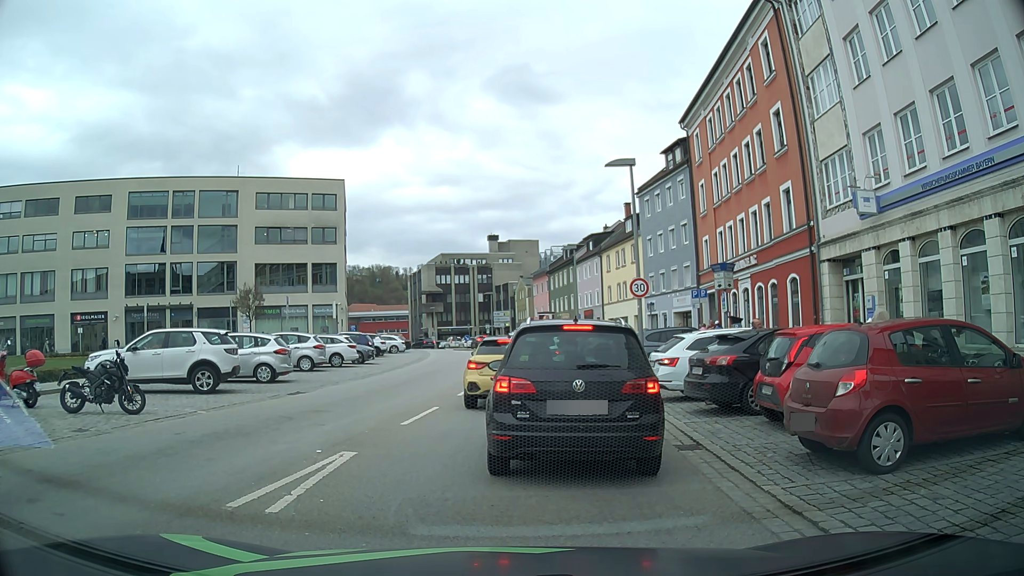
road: tertiary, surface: asphalt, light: Day
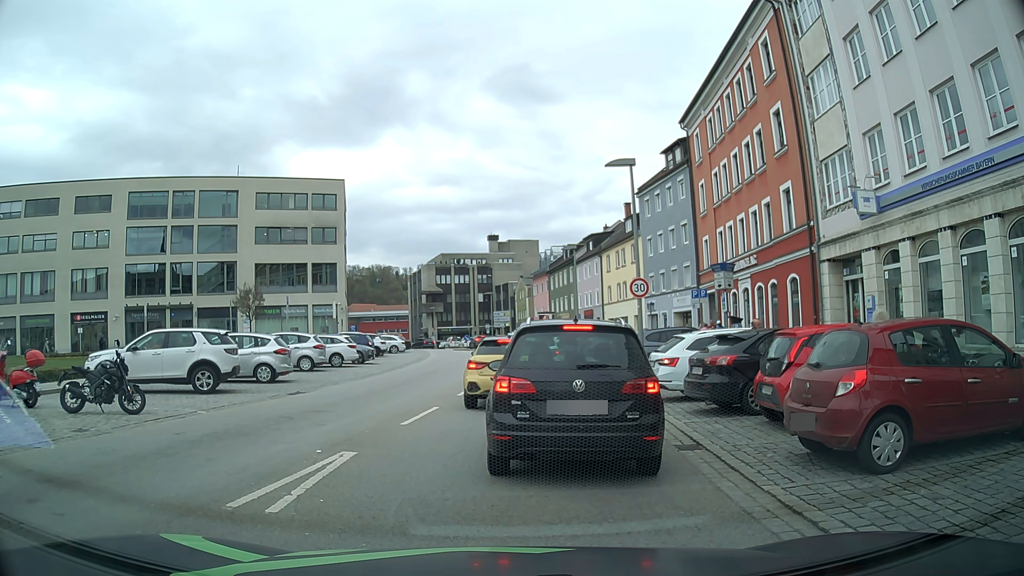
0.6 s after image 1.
(0.0, 0.0) m; 0°
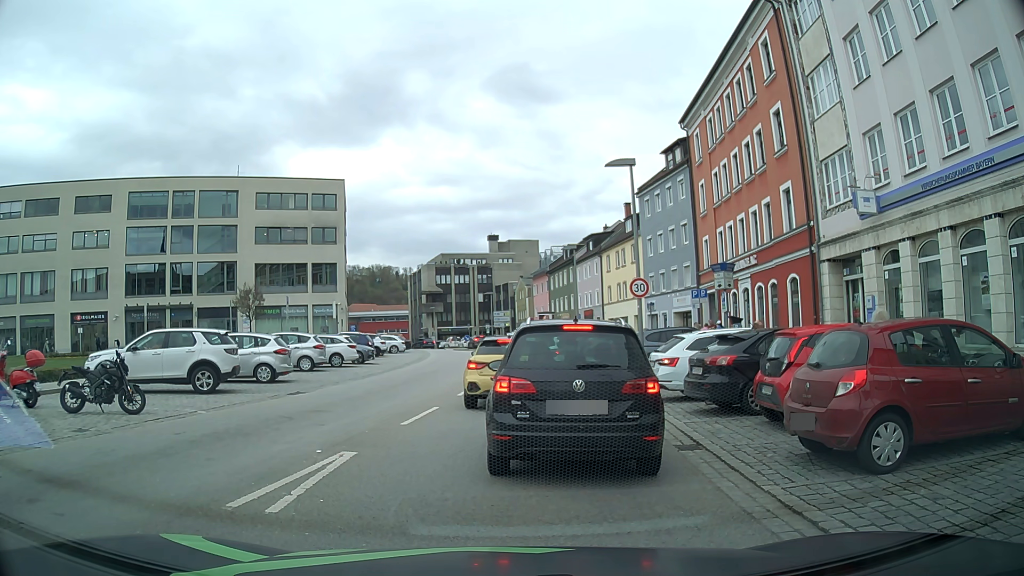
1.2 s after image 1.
(0.0, 0.0) m; 0°
